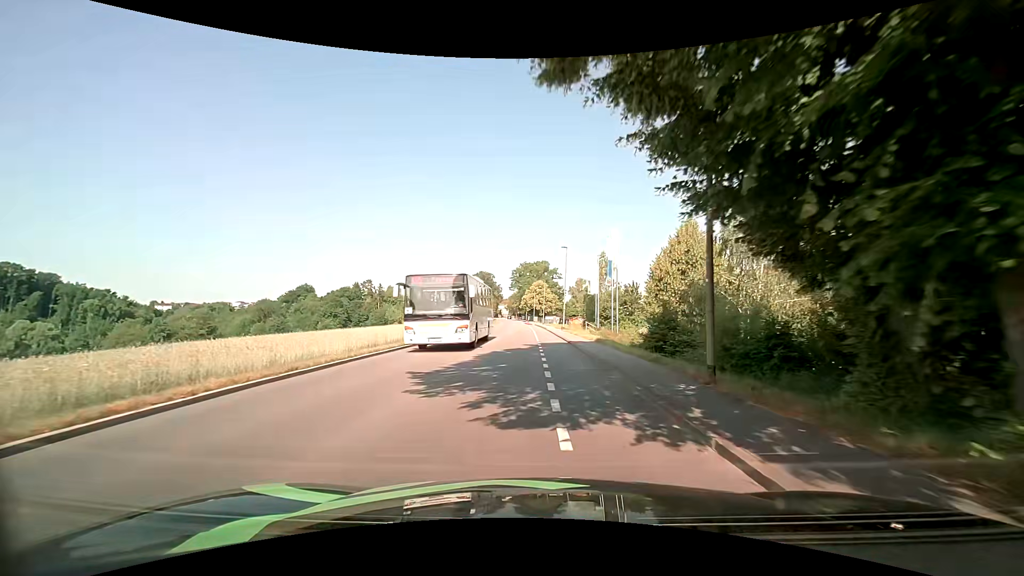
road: tertiary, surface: asphalt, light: Day
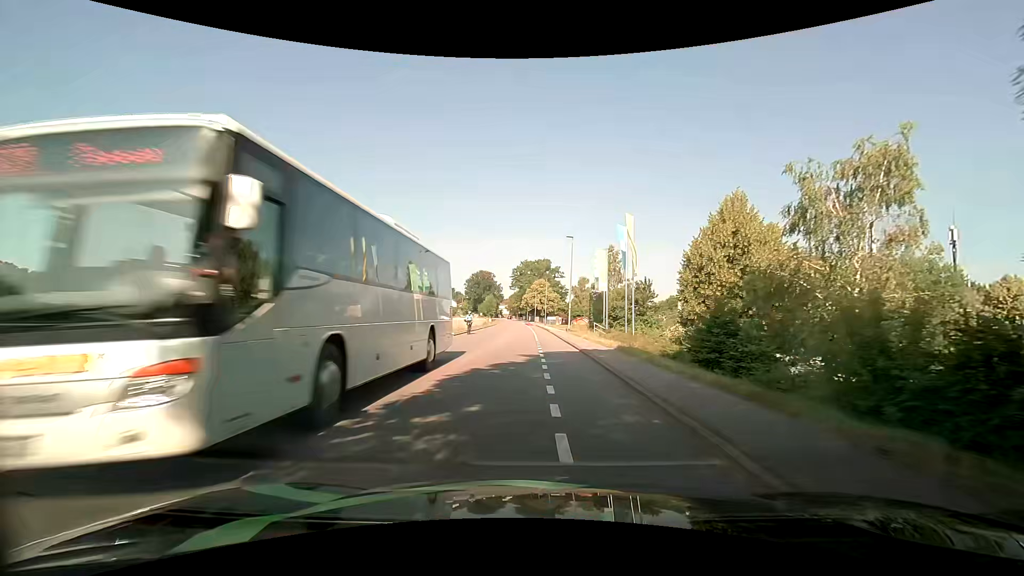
(0.0, +6.4) m; 0°
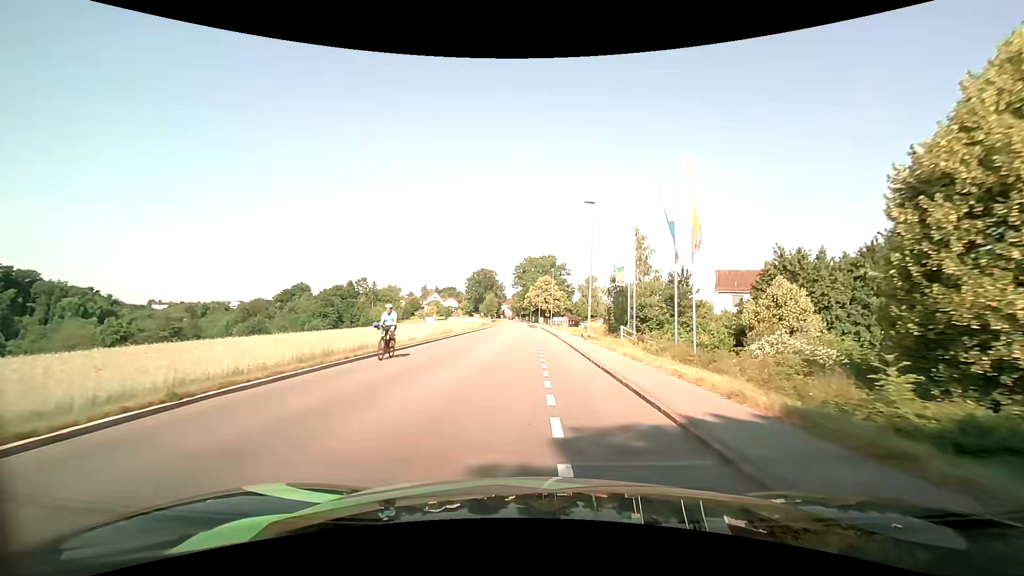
(+0.1, +13.1) m; -1°
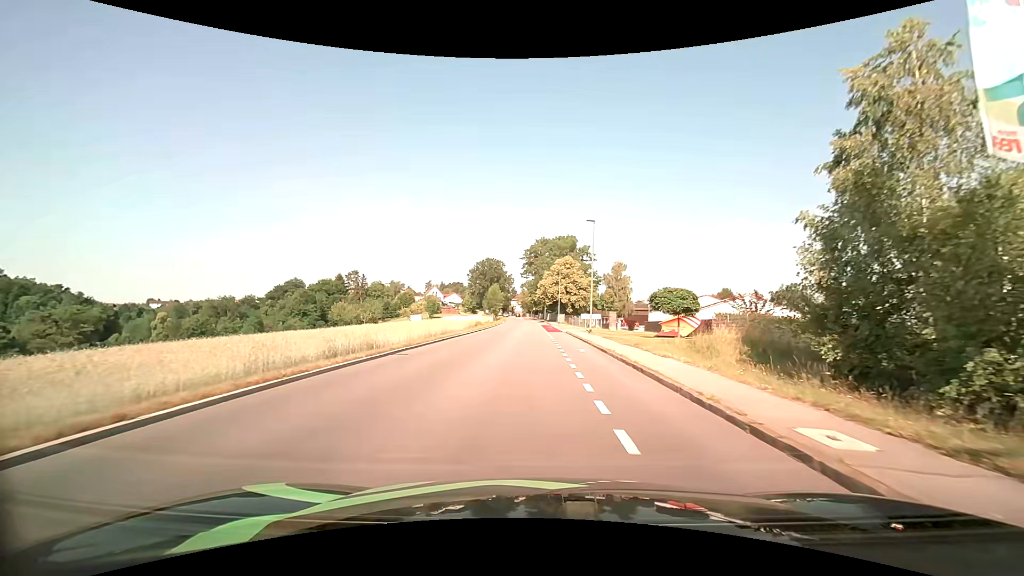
(-0.5, +35.1) m; -1°
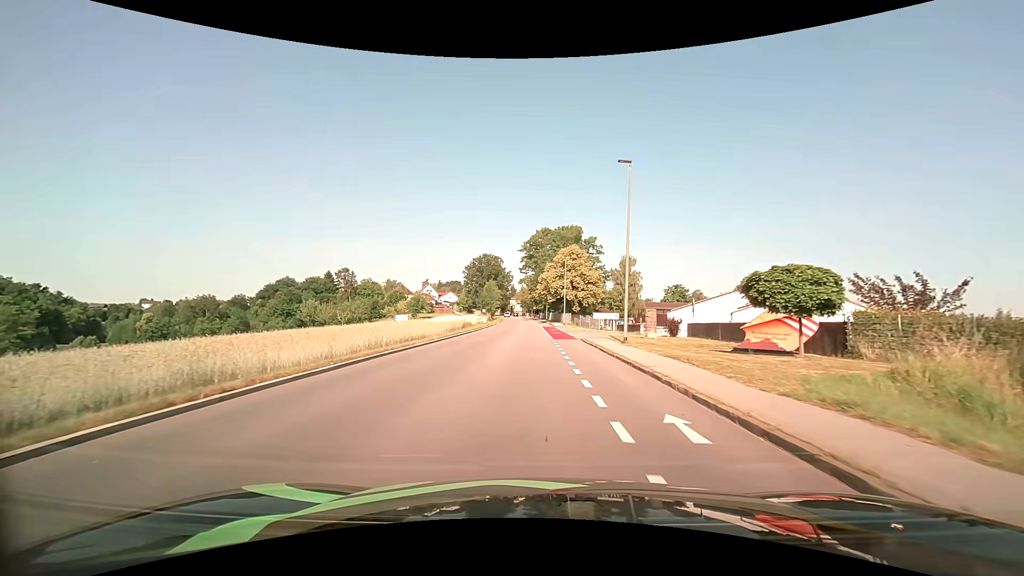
(-0.1, +13.6) m; 0°
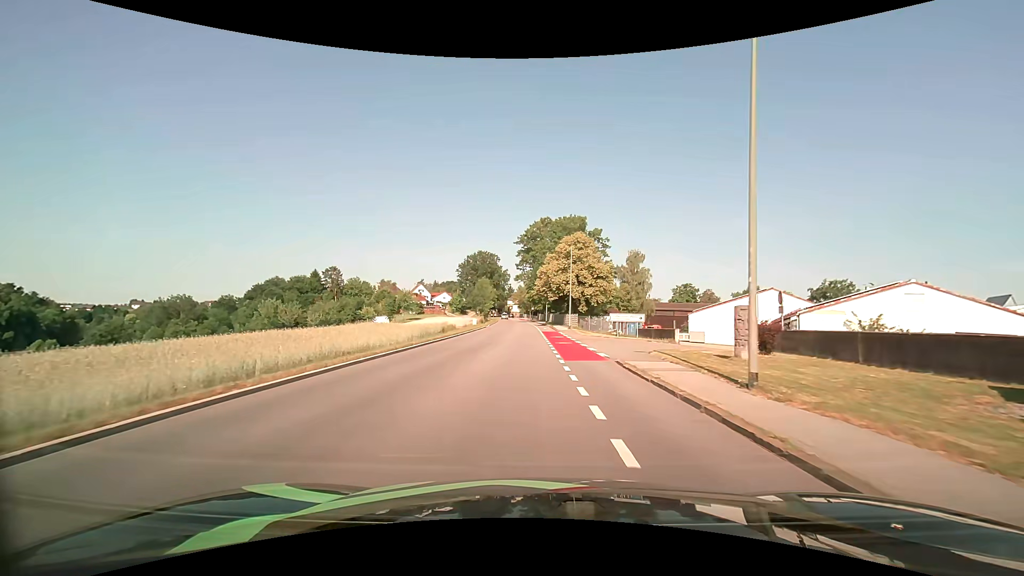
(+0.1, +12.8) m; +1°
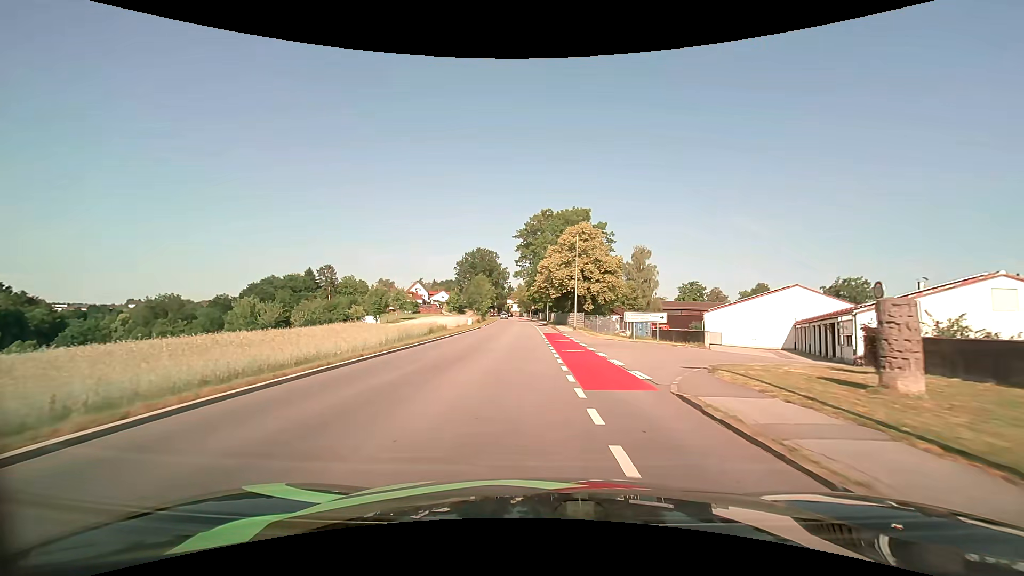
(-0.1, +6.3) m; 0°
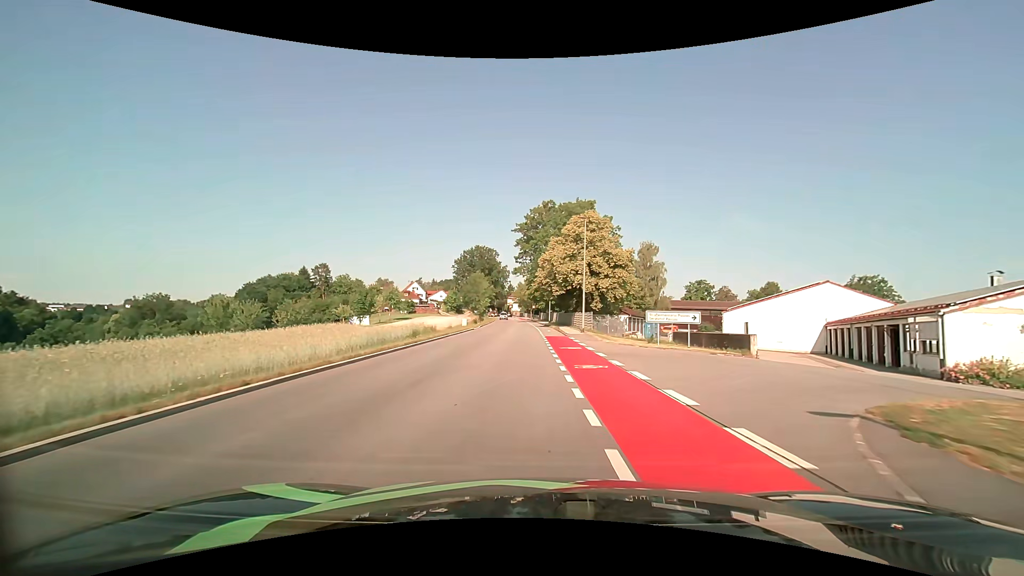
(0.0, +6.2) m; 0°
